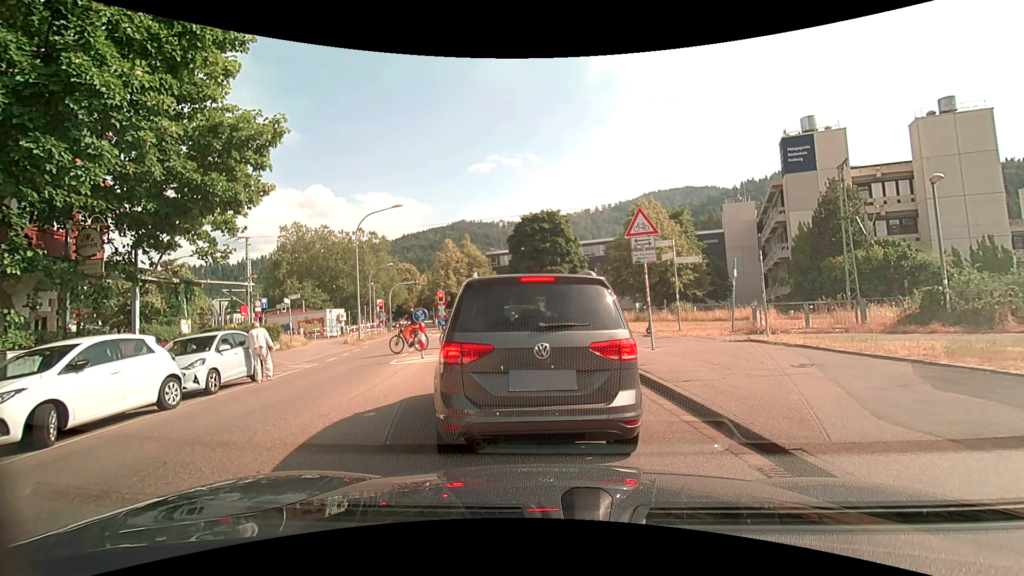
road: unclassified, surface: asphalt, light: Day
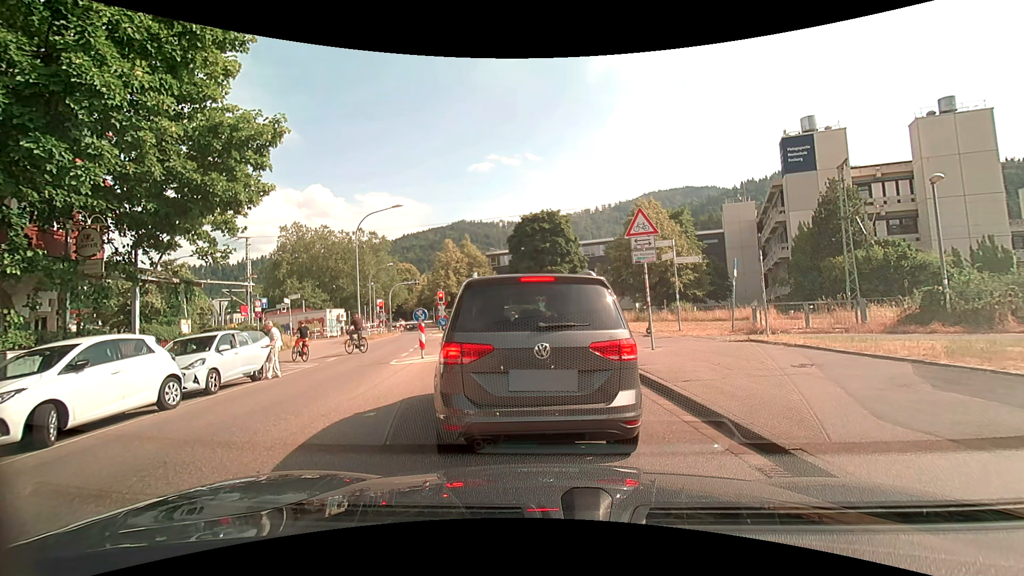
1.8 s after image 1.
(0.0, 0.0) m; 0°
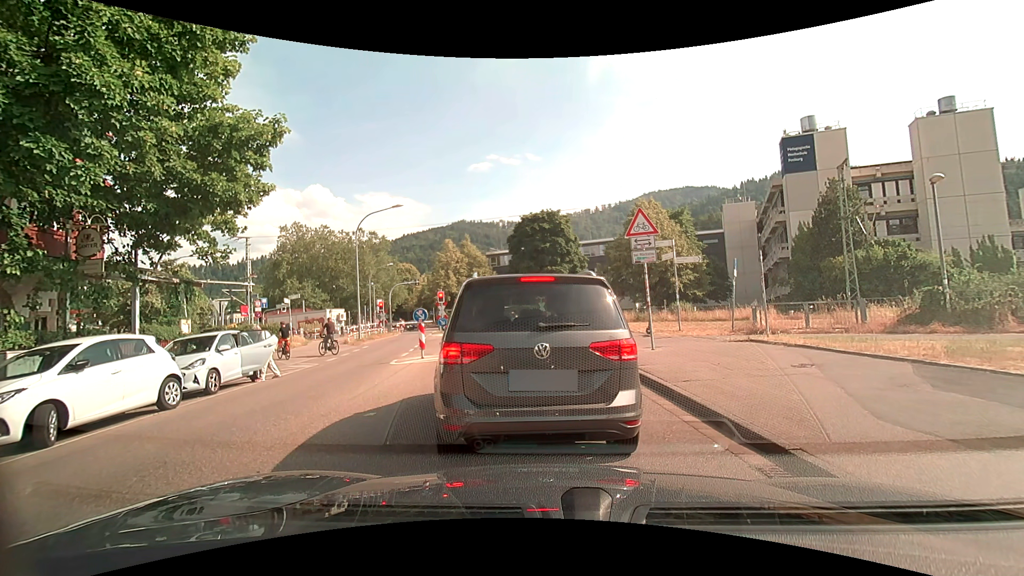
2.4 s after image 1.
(0.0, 0.0) m; 0°
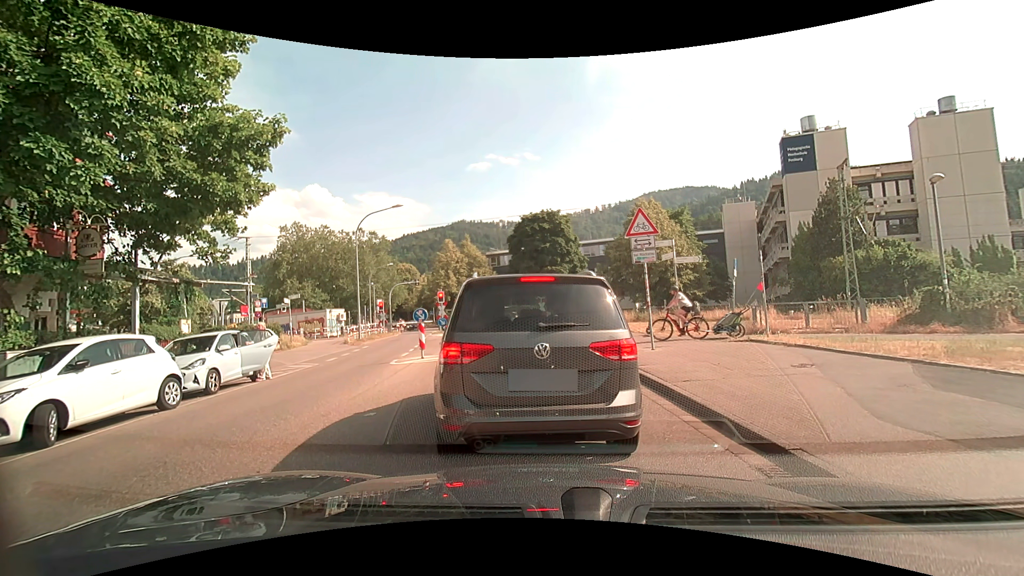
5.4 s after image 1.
(0.0, 0.0) m; 0°
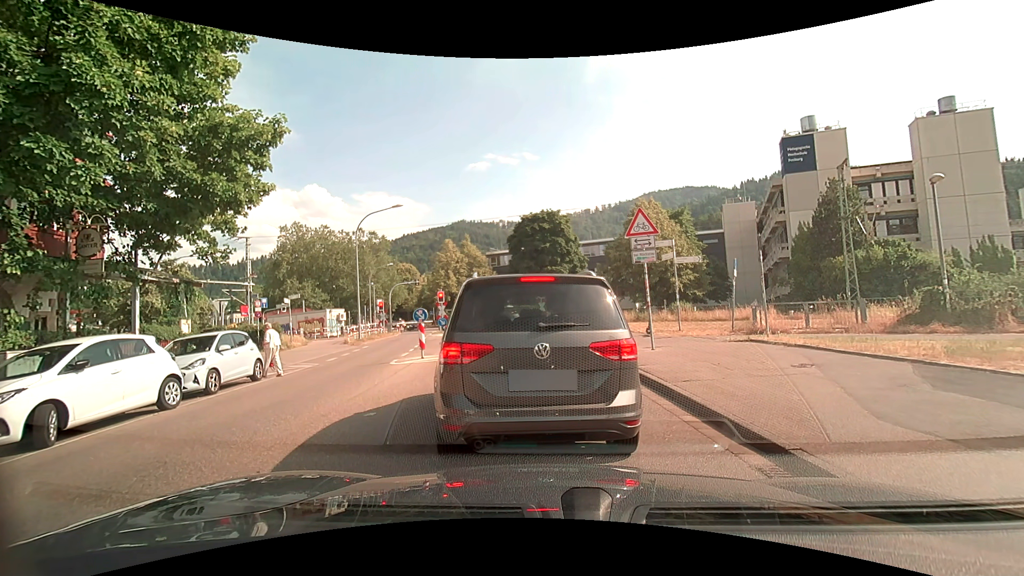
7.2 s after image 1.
(0.0, 0.0) m; 0°
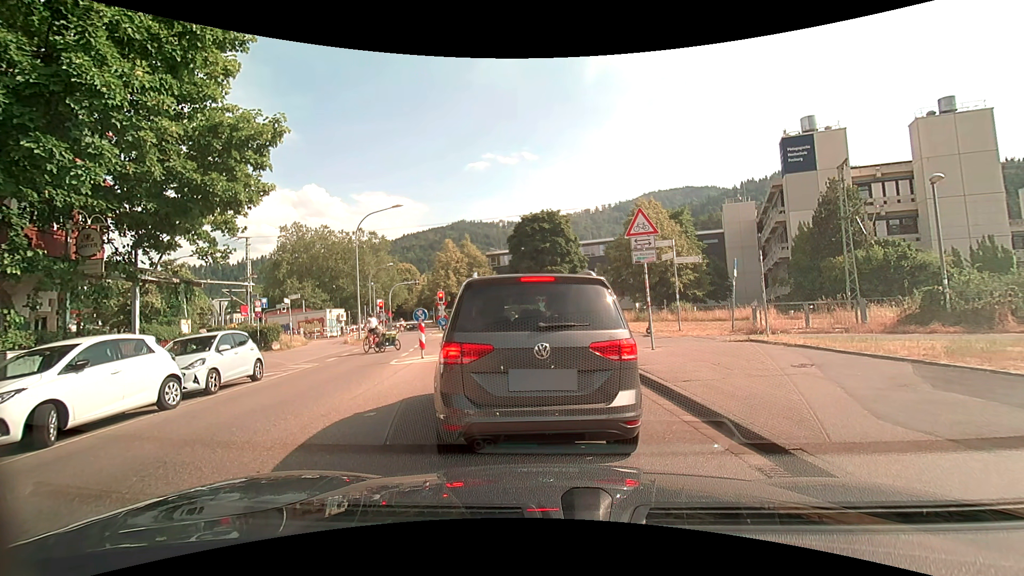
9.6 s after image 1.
(0.0, 0.0) m; 0°
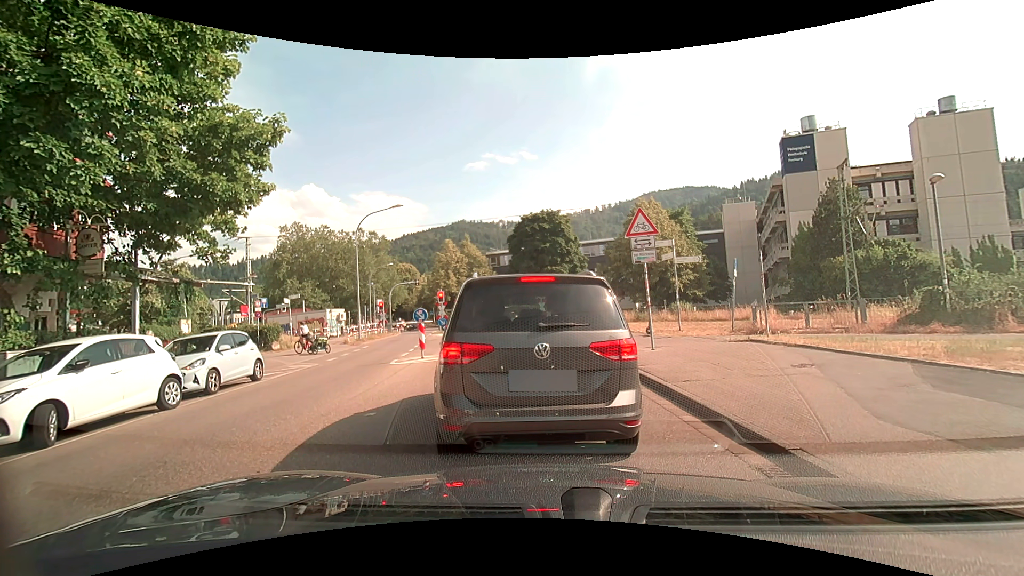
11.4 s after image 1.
(0.0, 0.0) m; 0°
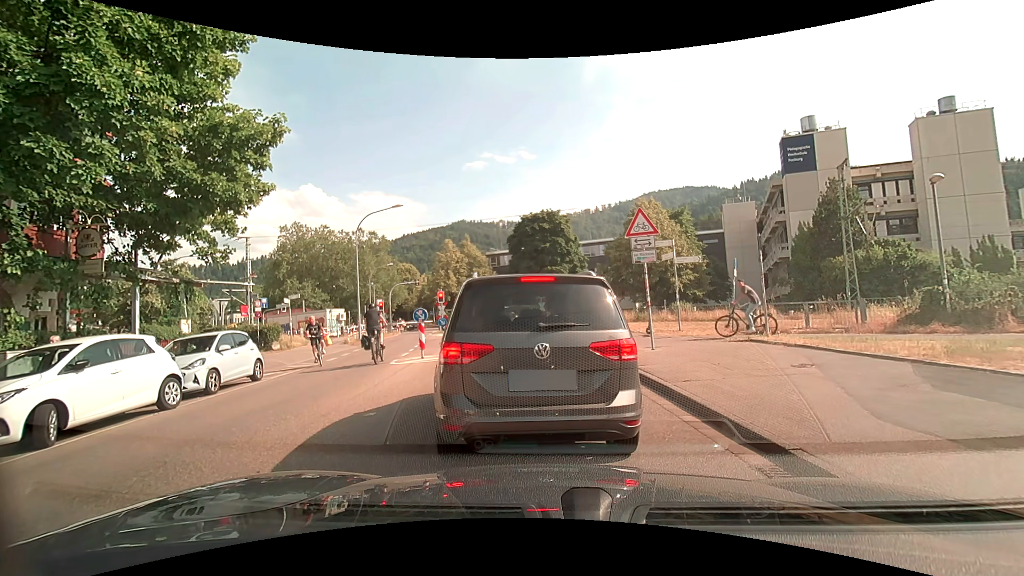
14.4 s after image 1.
(0.0, 0.0) m; 0°
